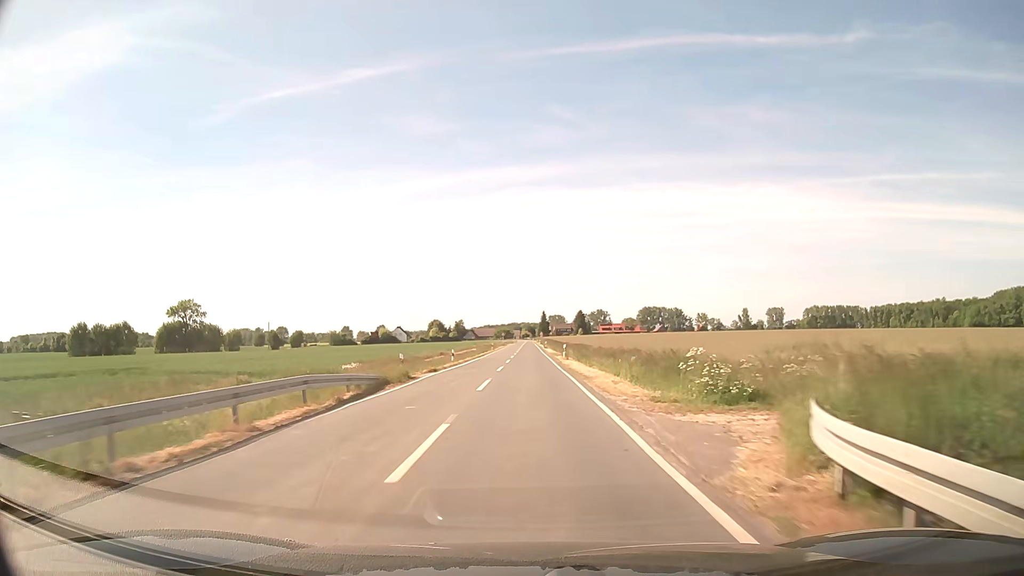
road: secondary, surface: asphalt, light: Day
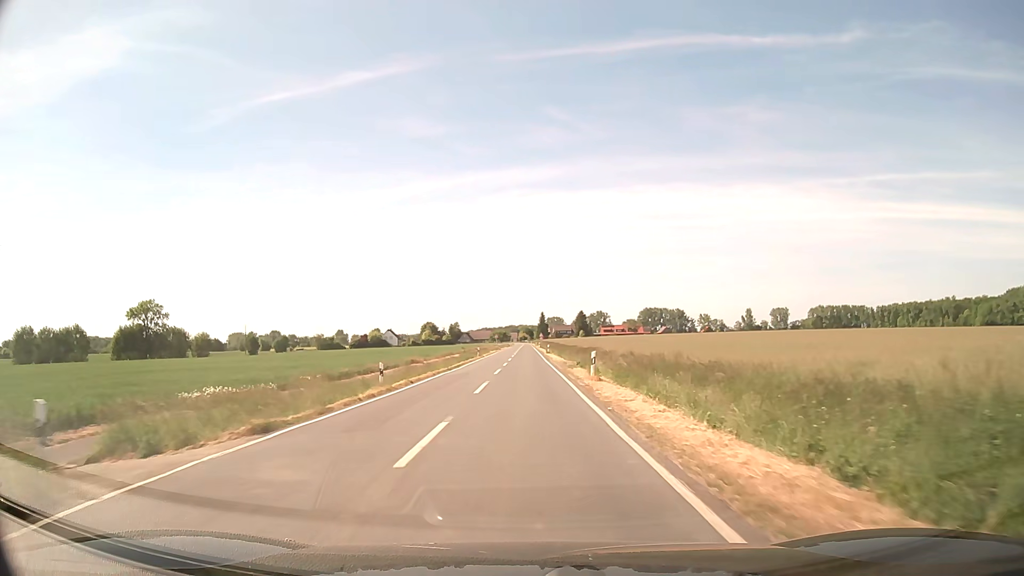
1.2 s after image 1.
(+0.1, +21.7) m; 0°
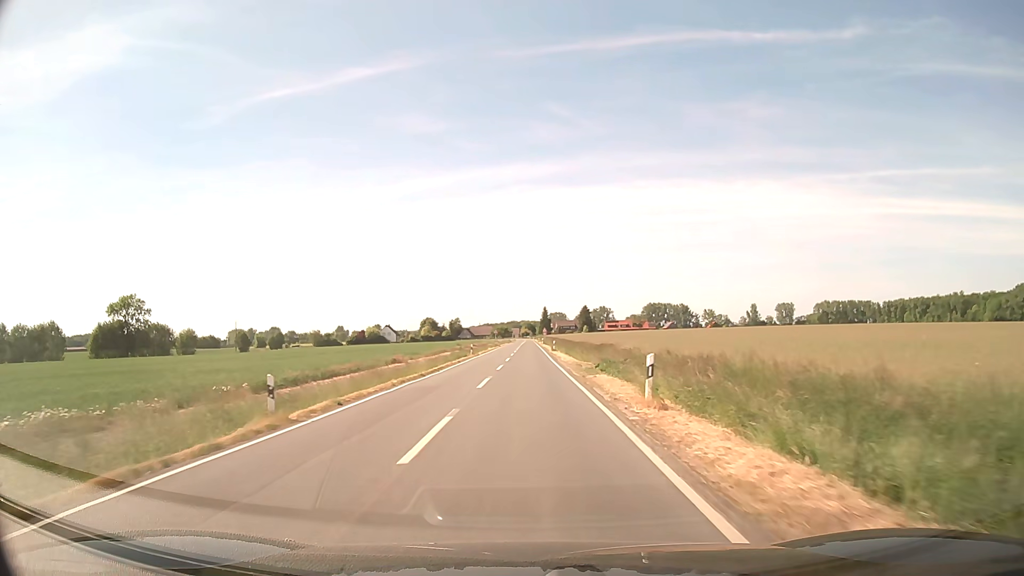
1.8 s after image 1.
(0.0, +10.8) m; 0°
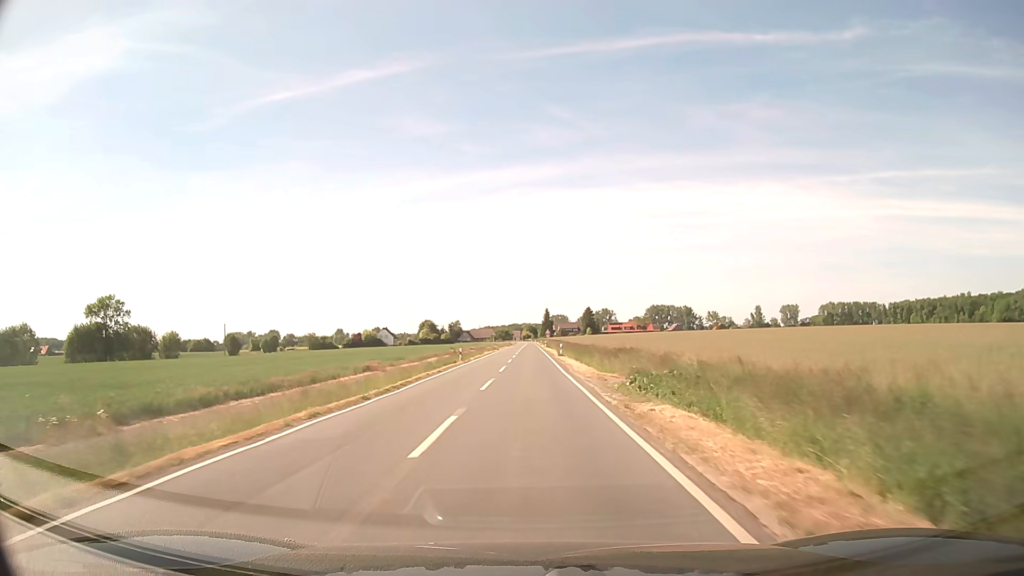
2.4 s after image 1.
(0.0, +10.8) m; 0°
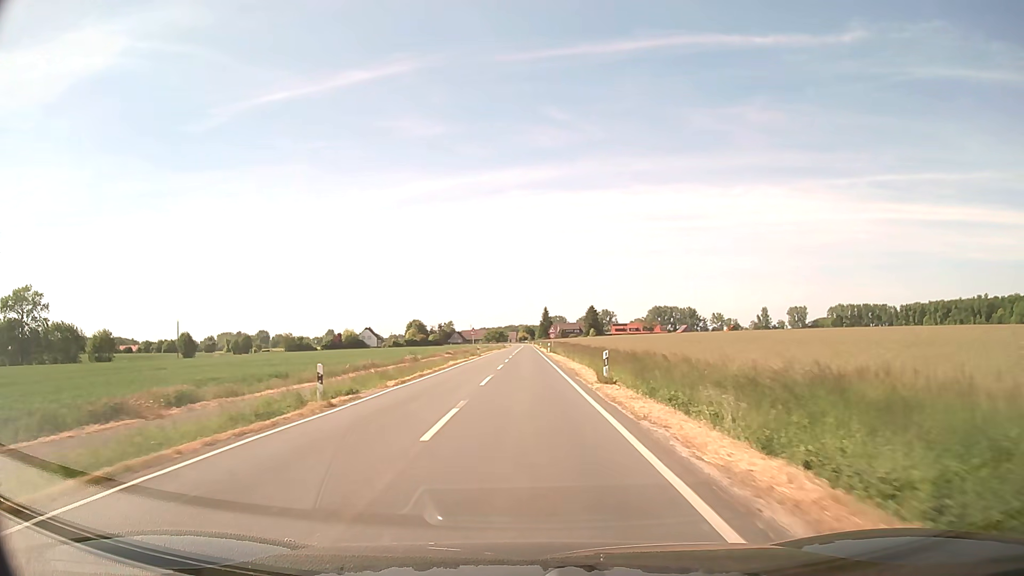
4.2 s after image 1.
(+0.2, +32.3) m; 0°
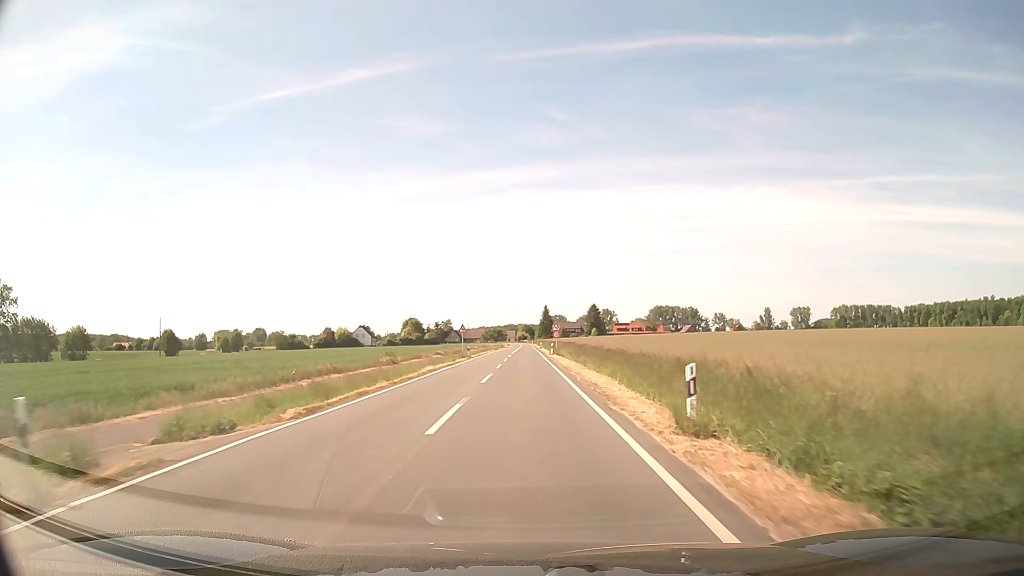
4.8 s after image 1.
(0.0, +10.7) m; 0°
